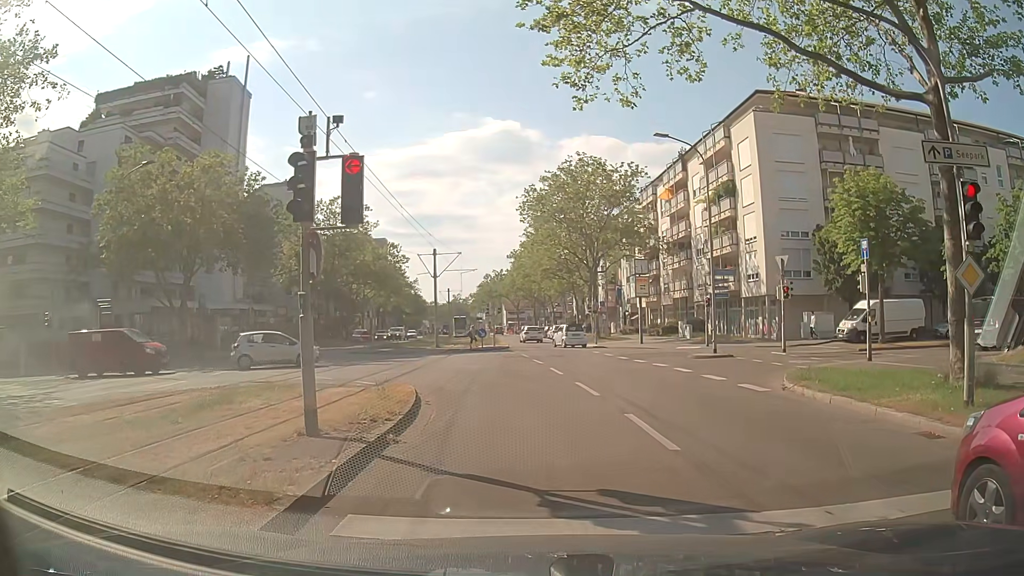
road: tertiary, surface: asphalt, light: Day
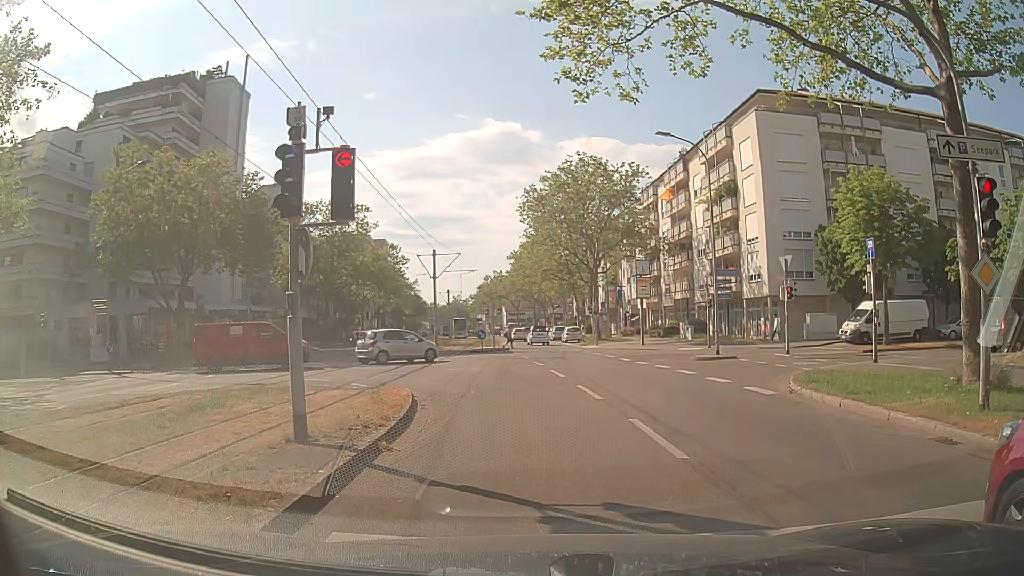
(0.0, +0.4) m; 0°
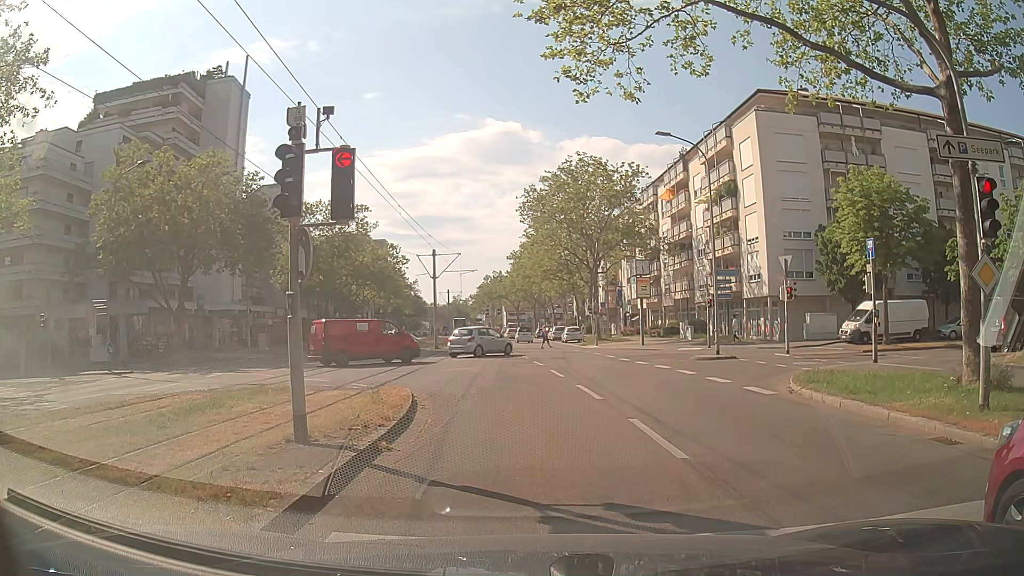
(0.0, 0.0) m; 0°
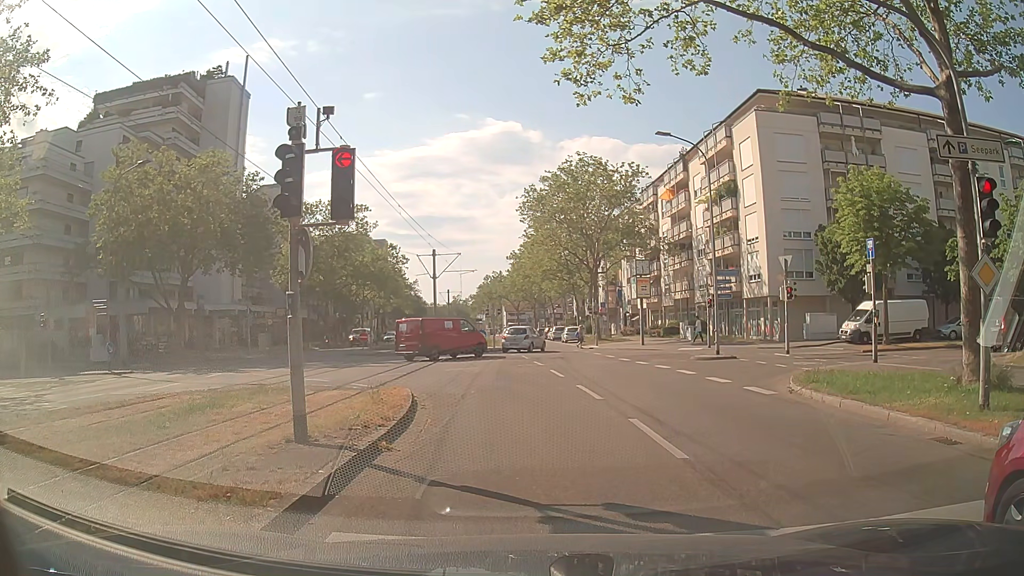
(0.0, 0.0) m; 0°
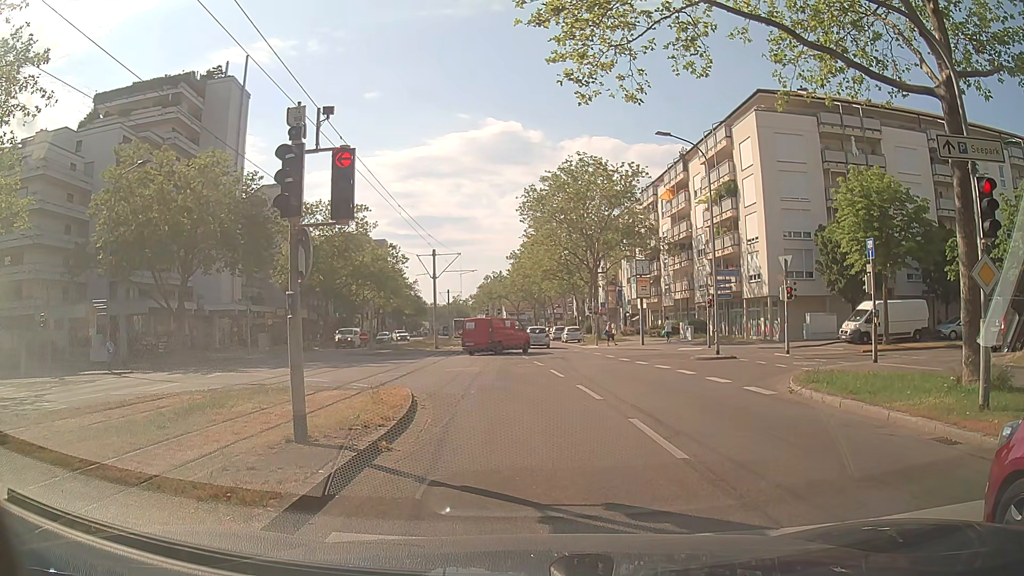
(0.0, 0.0) m; 0°
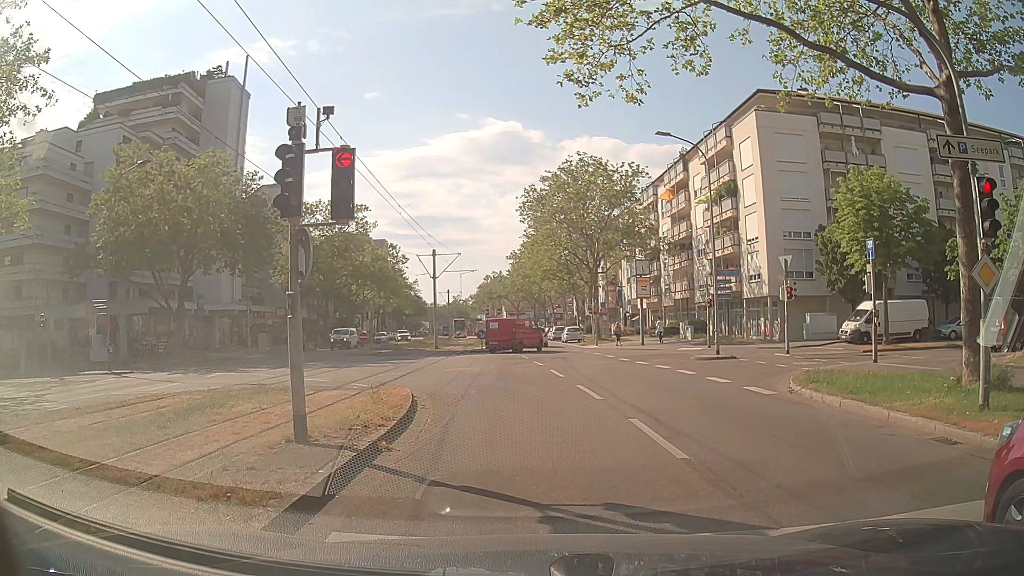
(0.0, 0.0) m; 0°
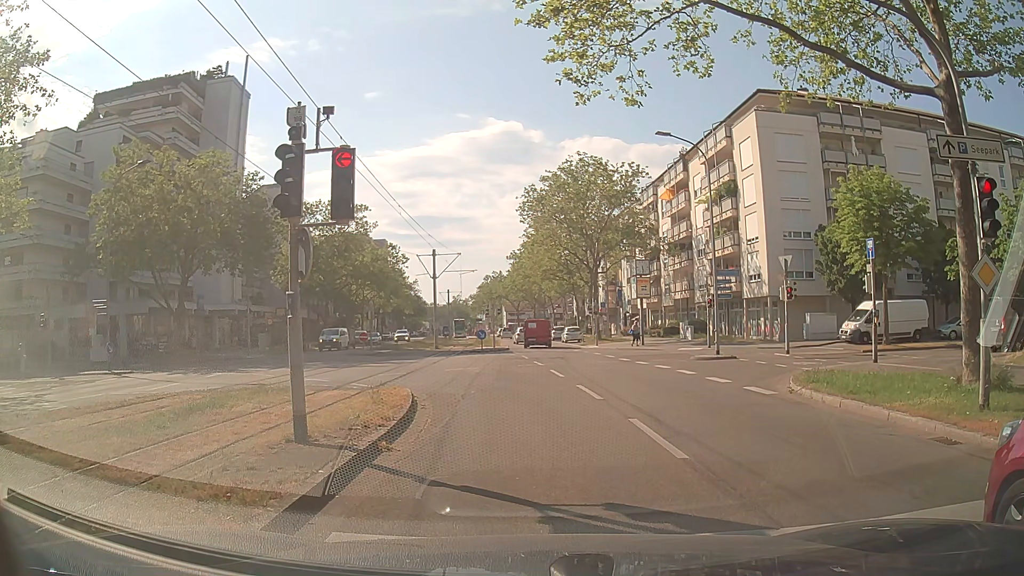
(0.0, 0.0) m; 0°
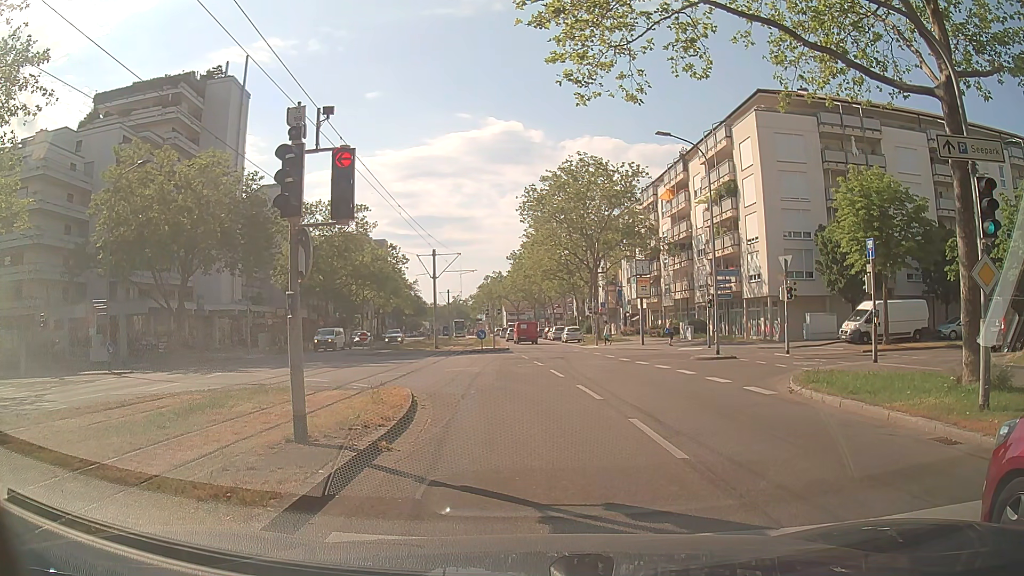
(0.0, 0.0) m; 0°
